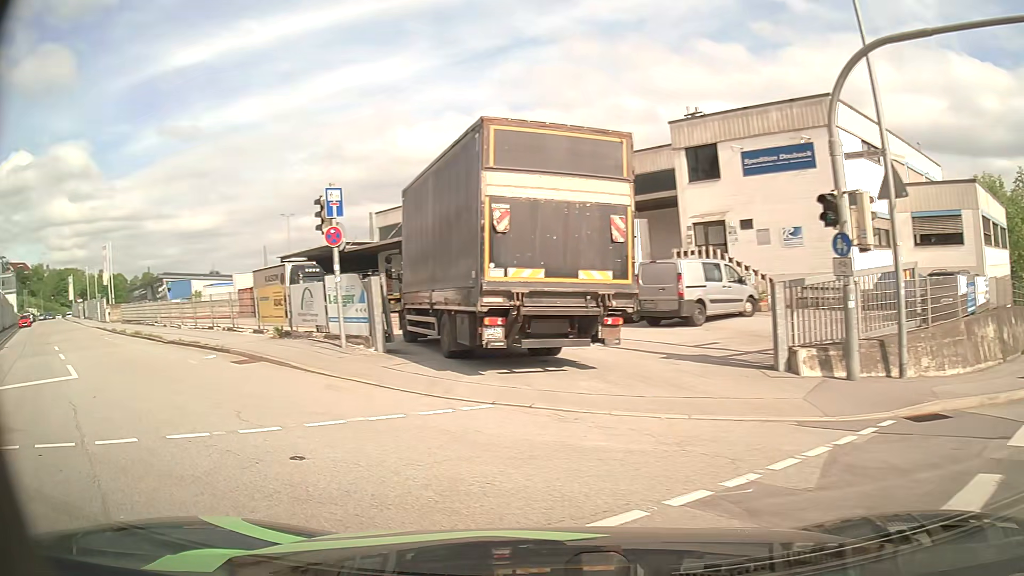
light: Day
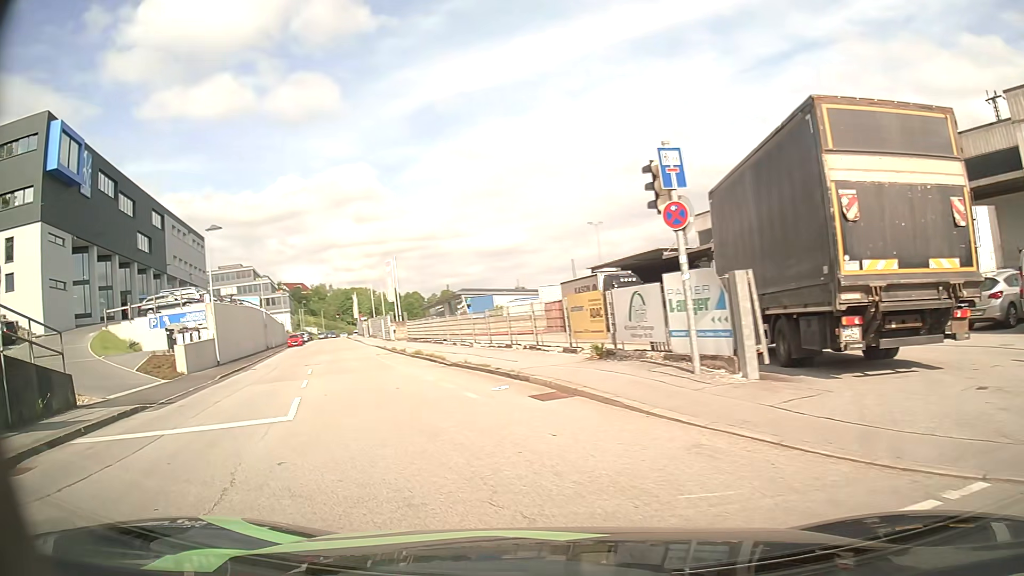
(-1.1, +4.2) m; -28°
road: residential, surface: asphalt
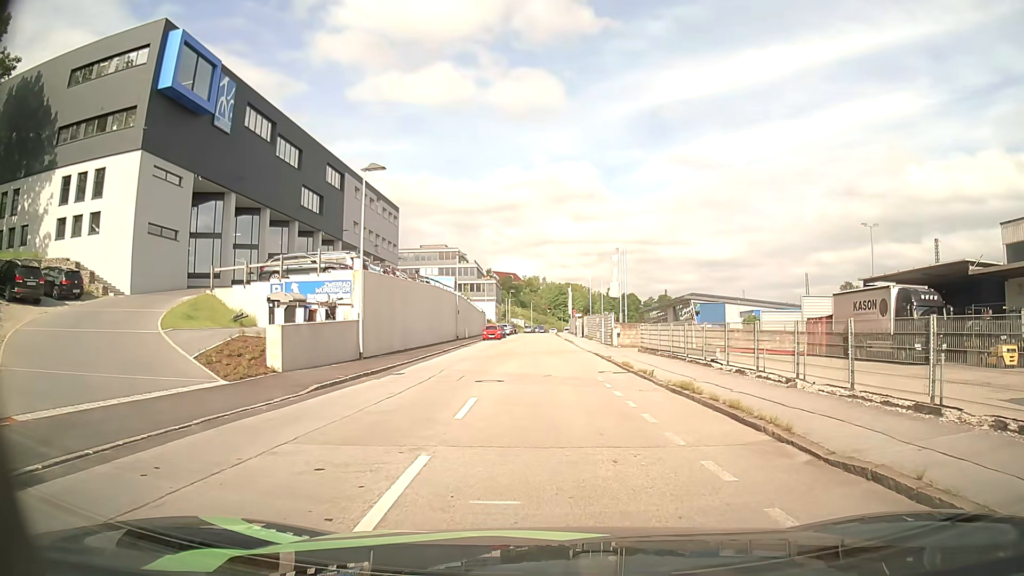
(-3.1, +12.2) m; -19°
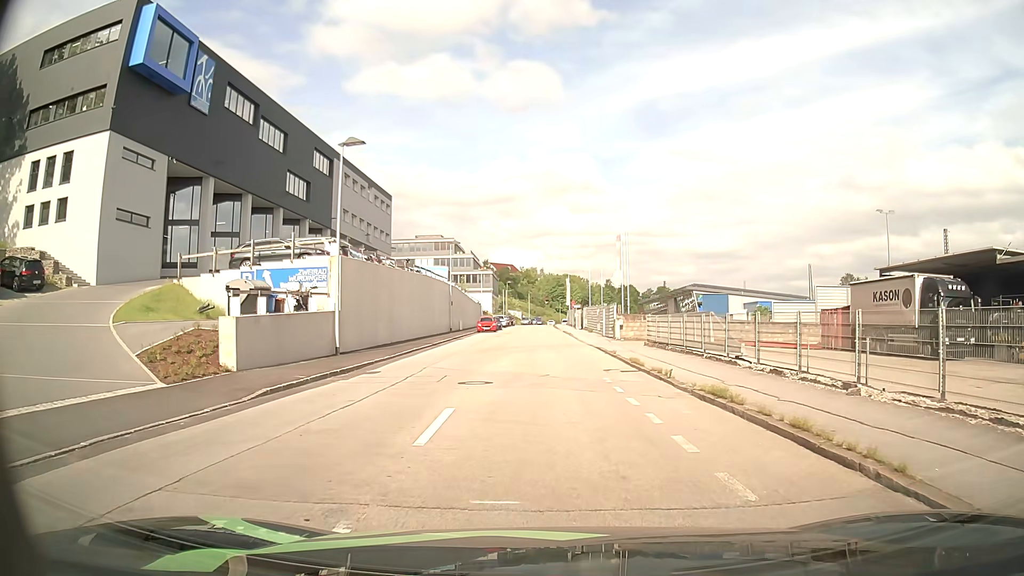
(0.0, +3.0) m; +1°
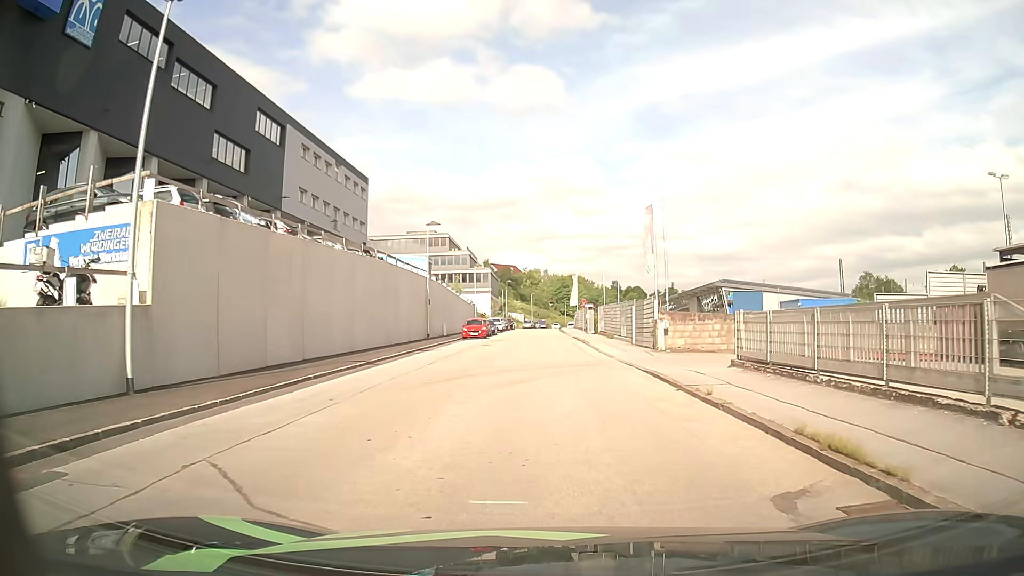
(-0.1, +14.1) m; 0°
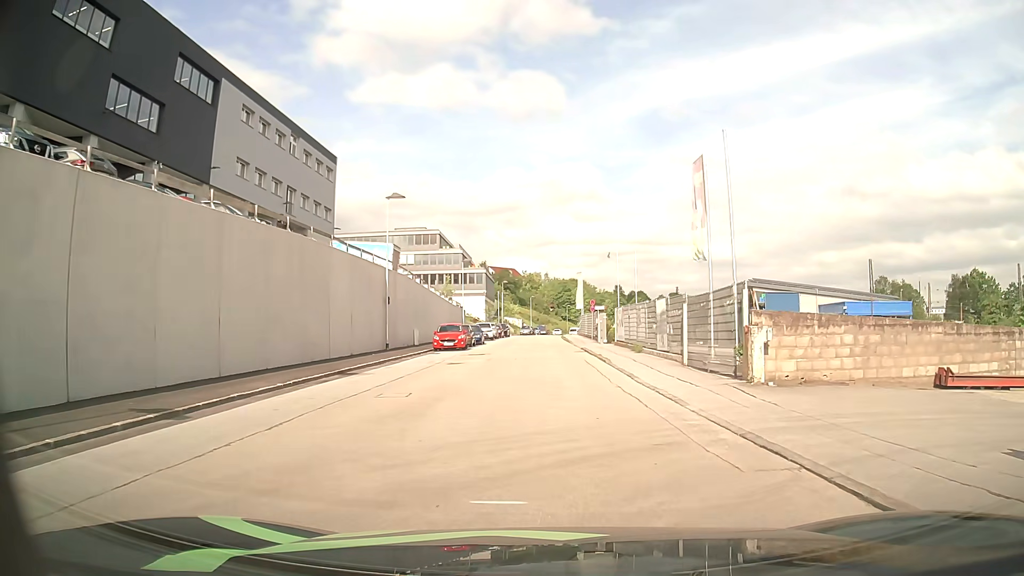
(-0.1, +12.5) m; -1°
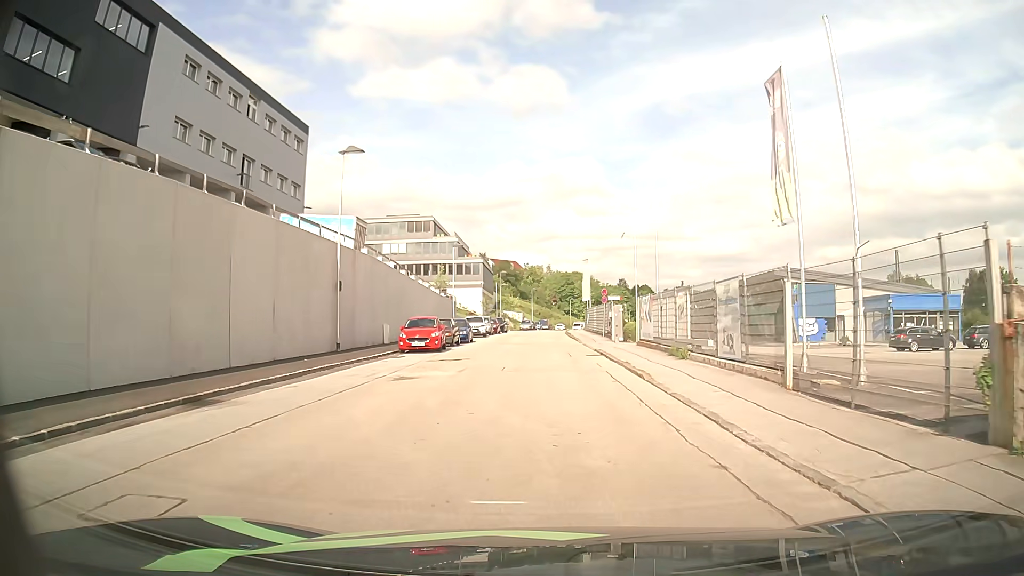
(0.0, +8.9) m; 0°
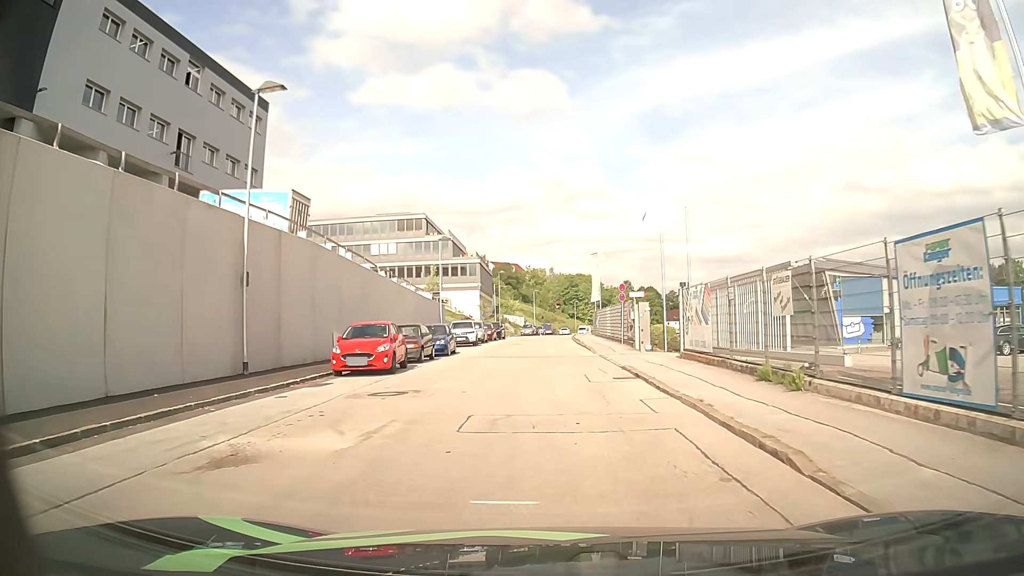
(+0.1, +9.0) m; 0°
(0, +10) (0, +20) (0, +30) (-1, +40) (-1, +50) (0, +60) (0, +70) (+1, +80) (+1, +90) (+2, +100) m
